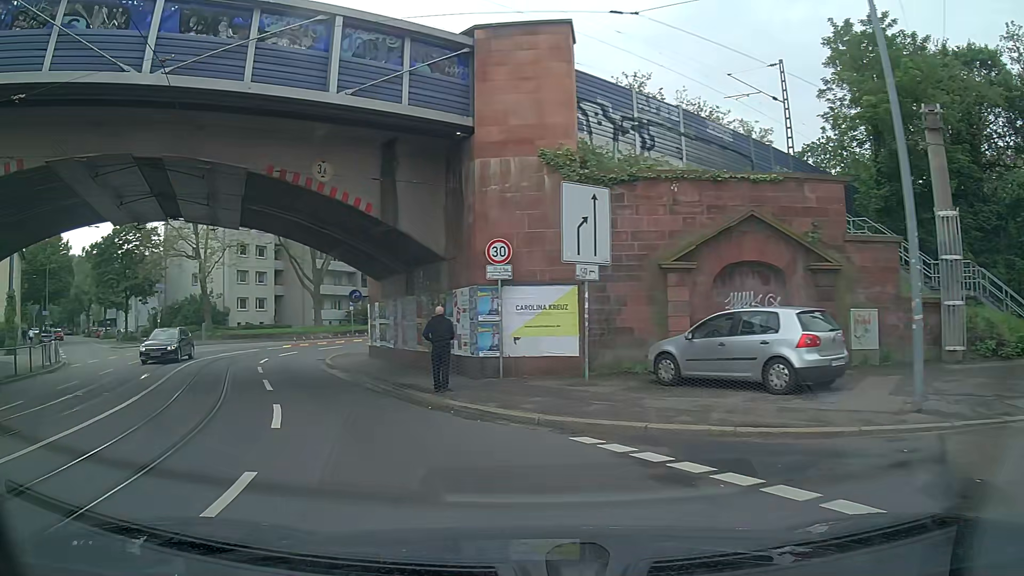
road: primary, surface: asphalt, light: Day
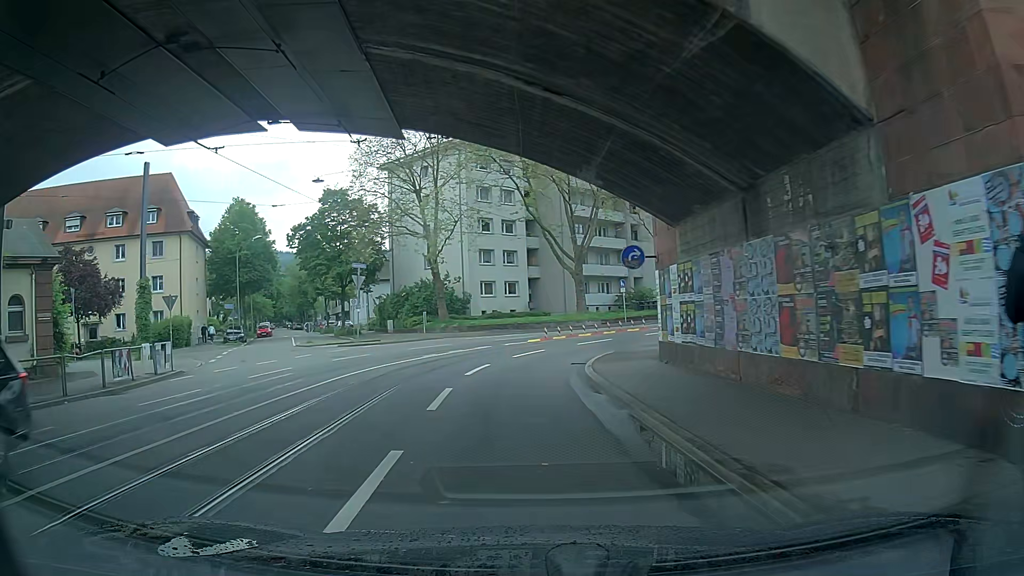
(-2.4, +11.7) m; -21°
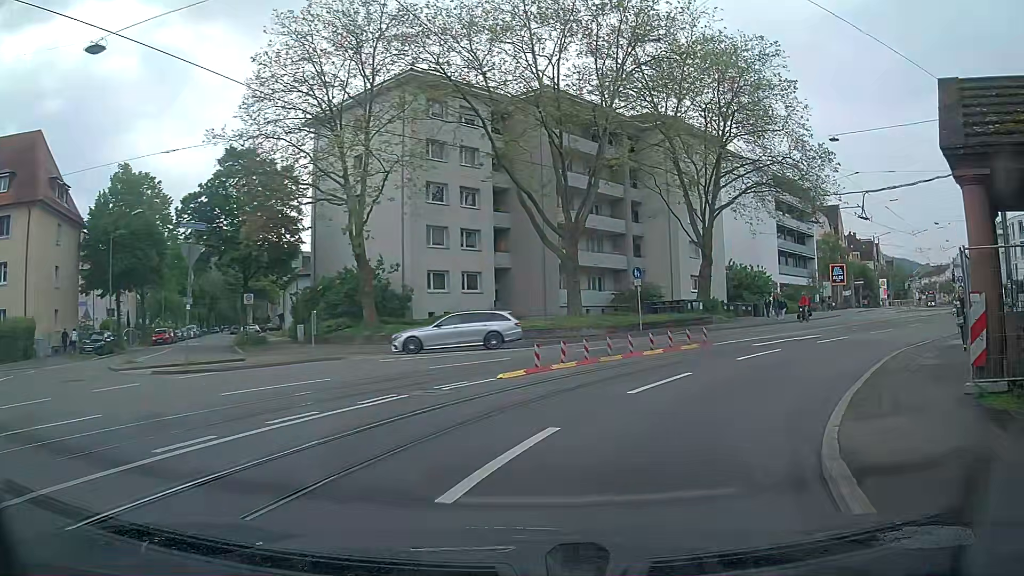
(-0.5, +17.0) m; +3°
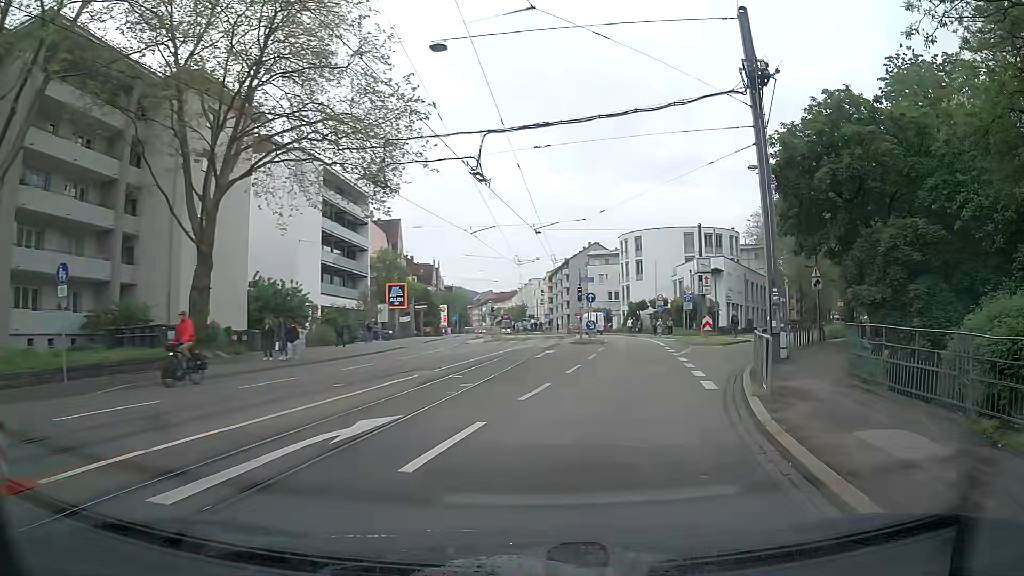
(+5.0, +15.1) m; +39°
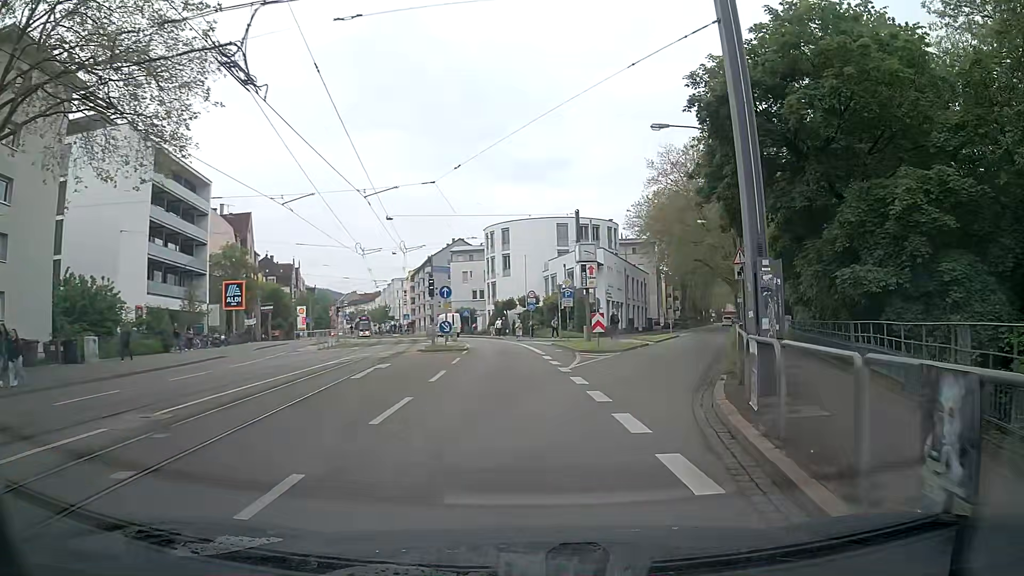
(+0.8, +8.4) m; +11°
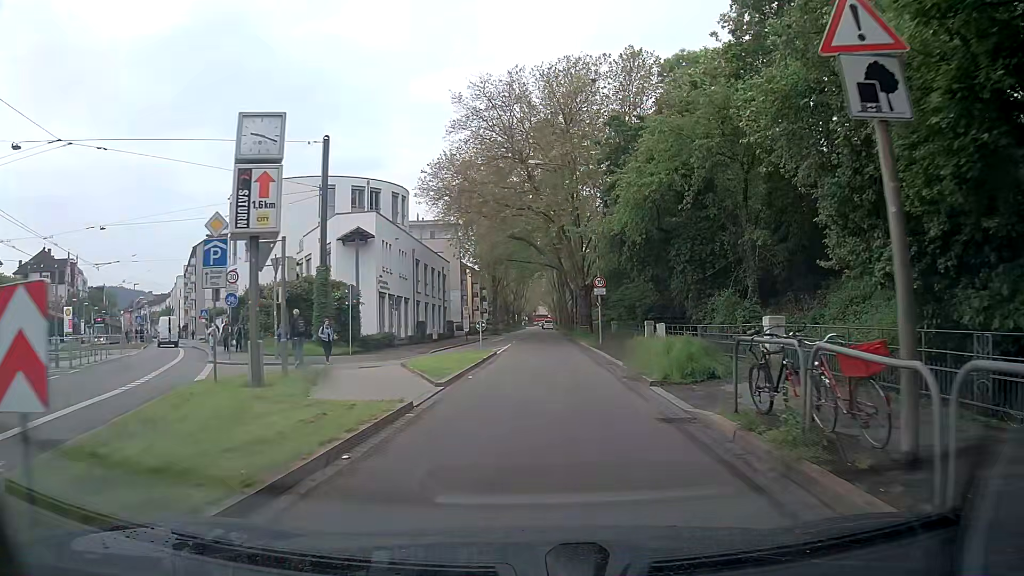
(+4.2, +23.5) m; +16°
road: secondary
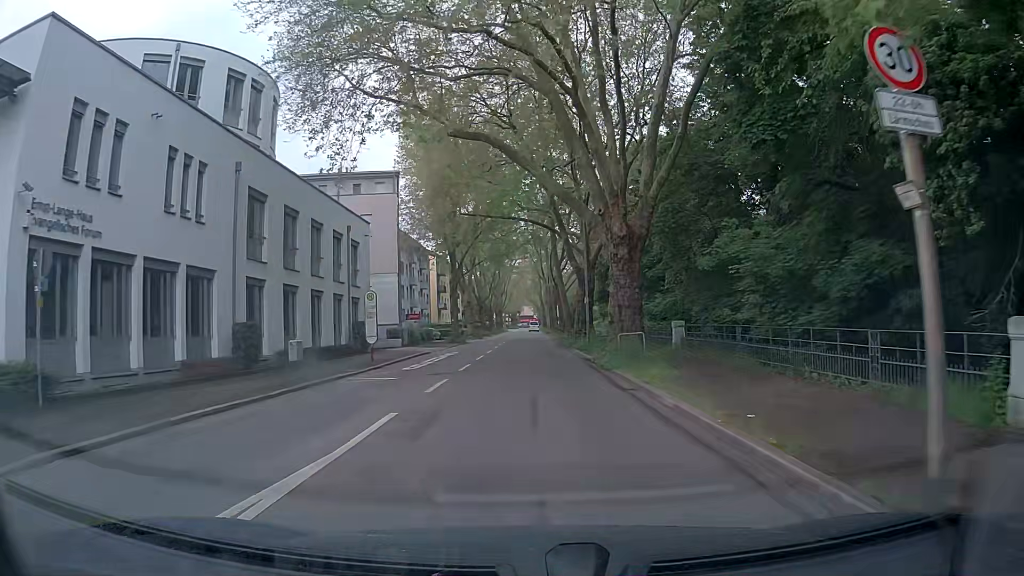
(+0.3, +30.7) m; 0°
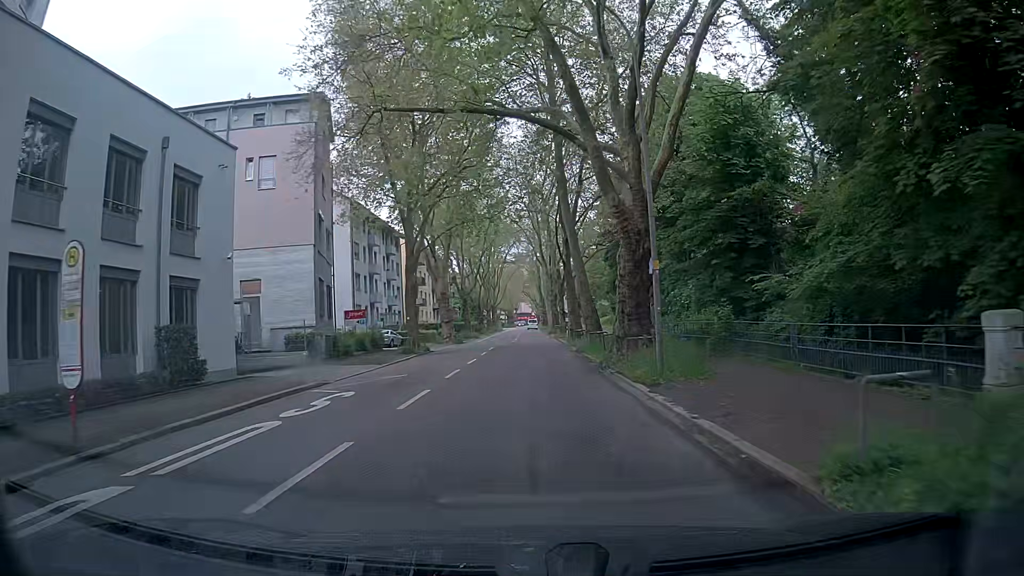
(+0.2, +20.3) m; +1°
(0, +10) (0, +20) (0, +30) (0, +40) (0, +50) (0, +60) (0, +70) (0, +80) (0, +90) (0, +100) m
